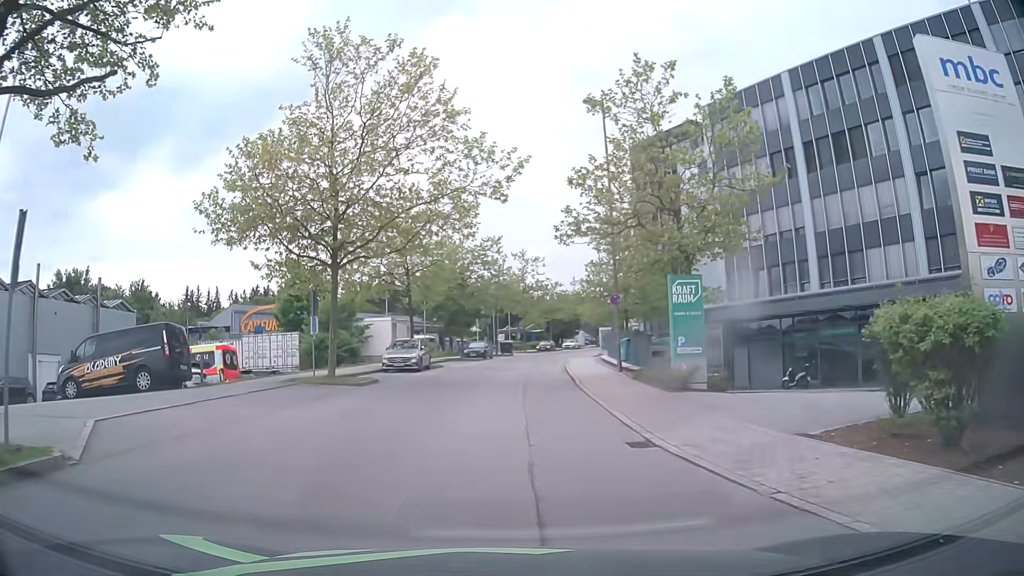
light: Day
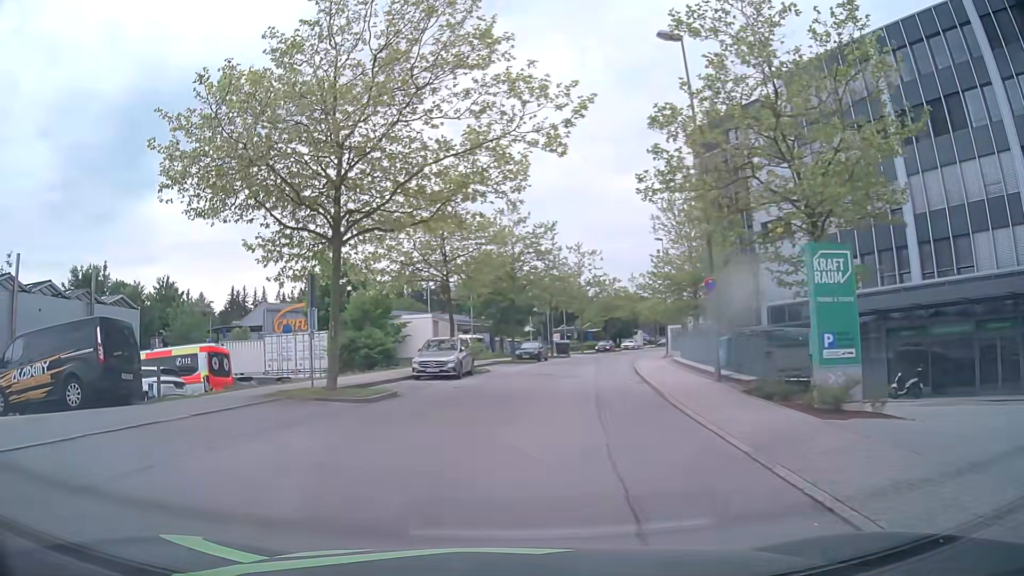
(0.0, +5.9) m; -4°
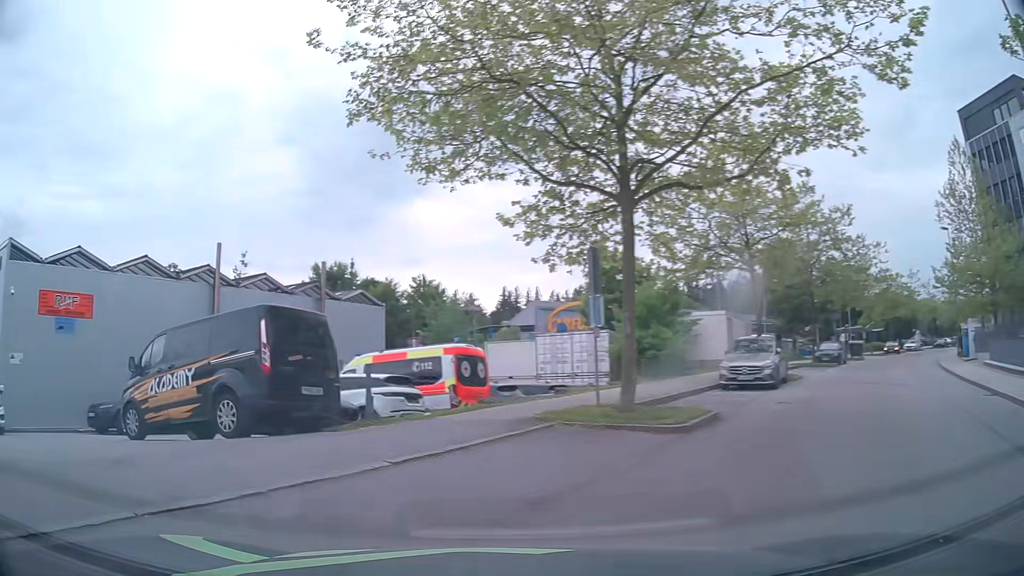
(-0.9, +5.0) m; -25°
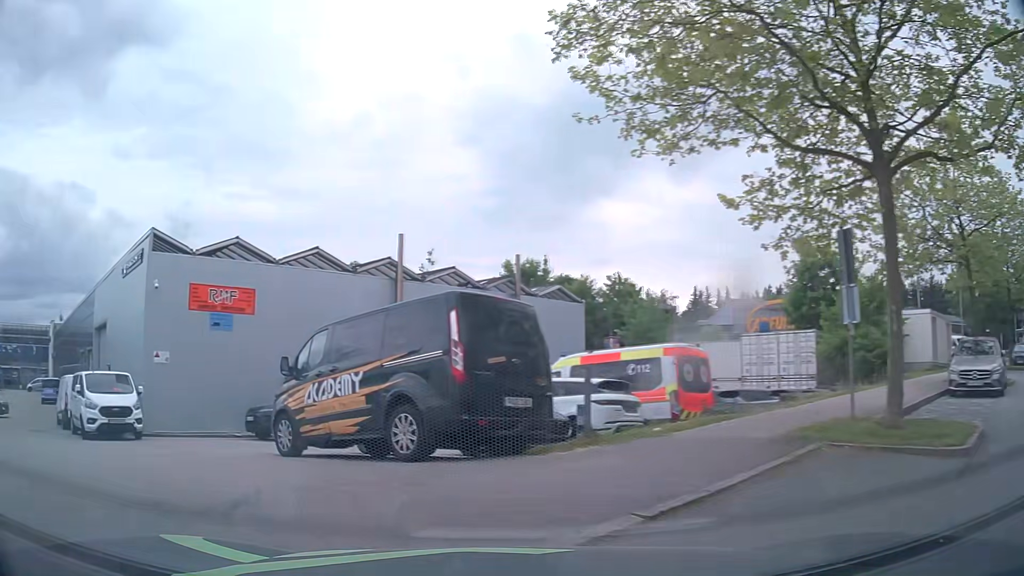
(-0.3, +2.3) m; -14°
